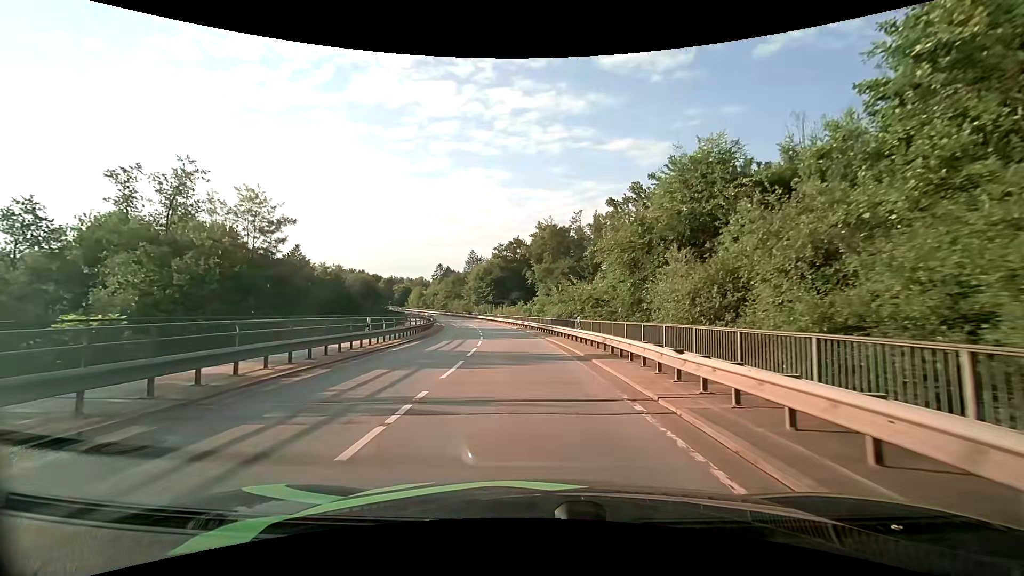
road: secondary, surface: asphalt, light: Day
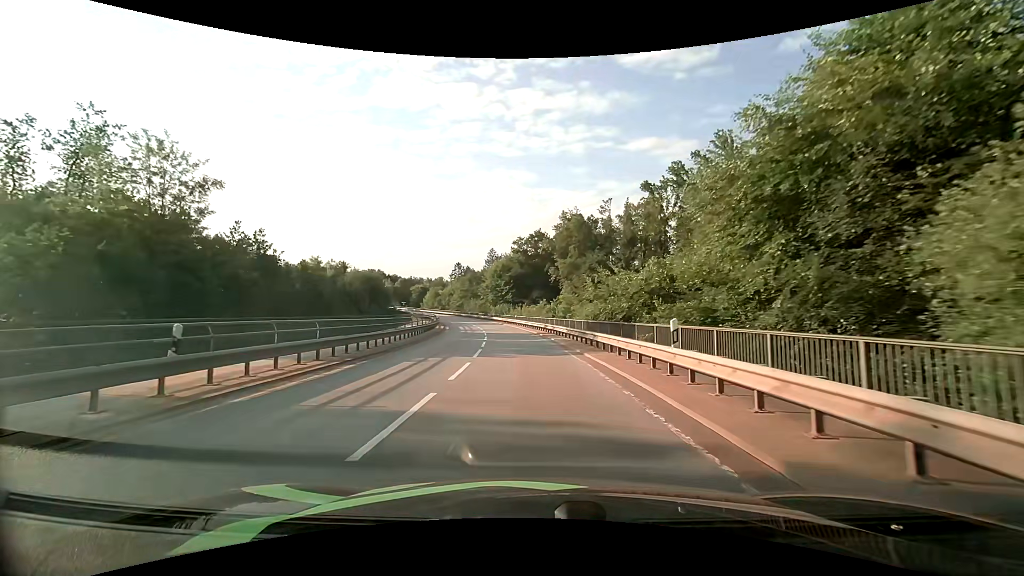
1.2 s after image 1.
(-0.4, +12.2) m; -3°
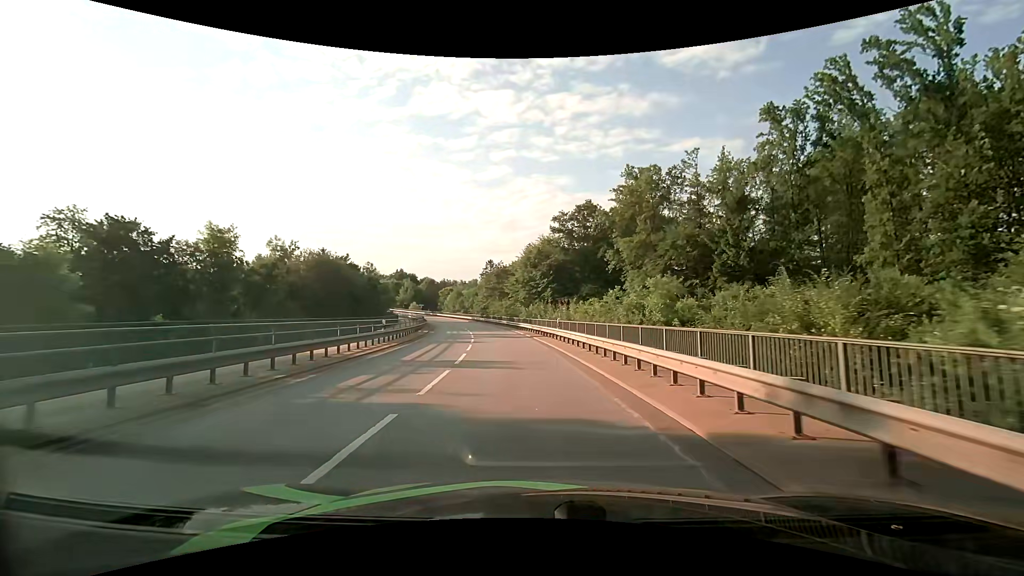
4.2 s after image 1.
(-1.3, +32.1) m; -5°
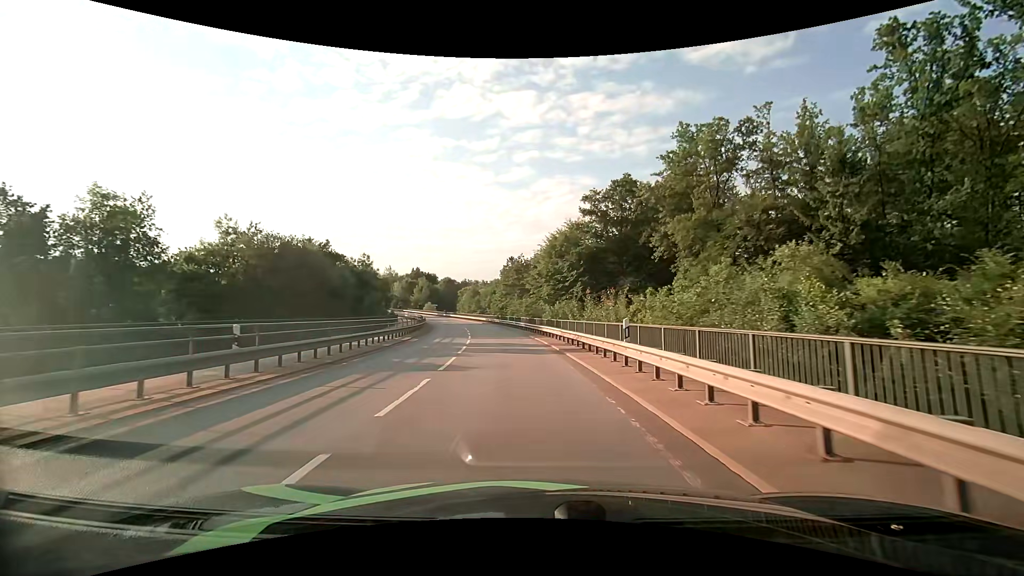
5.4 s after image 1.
(-0.3, +14.3) m; -2°
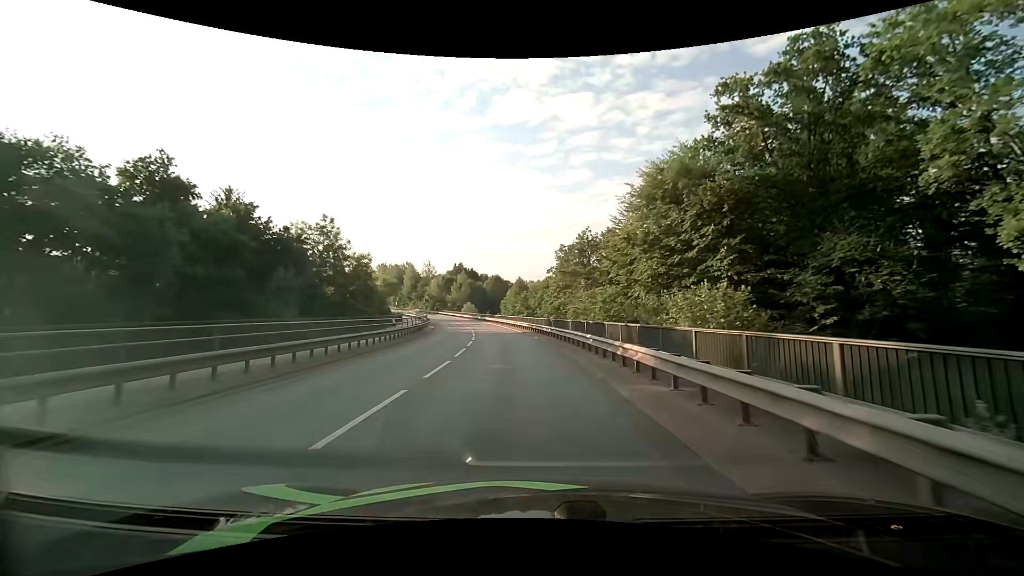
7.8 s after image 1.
(-2.0, +32.1) m; -7°
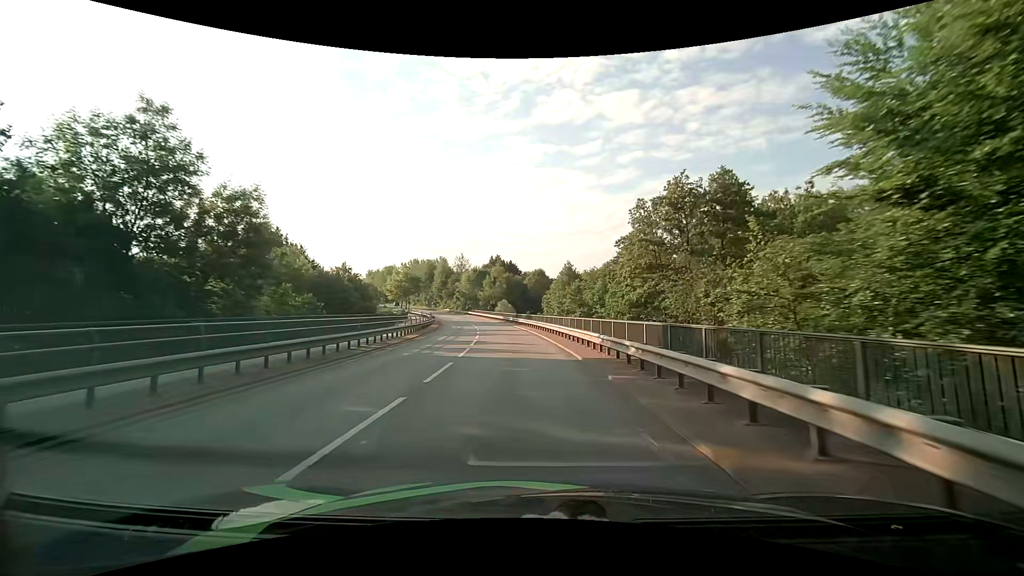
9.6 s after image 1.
(-1.1, +25.4) m; -5°
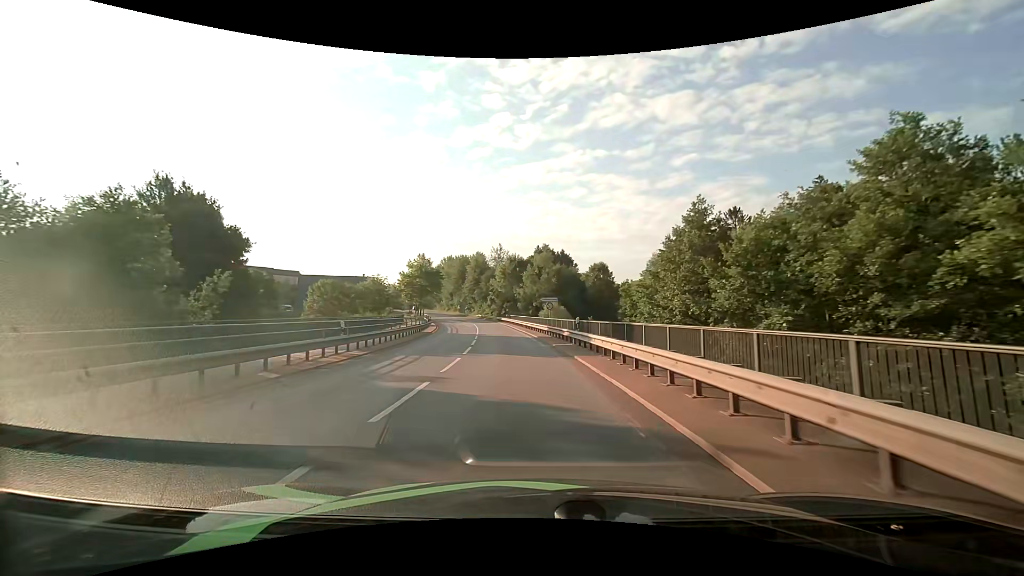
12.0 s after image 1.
(-1.8, +34.2) m; -6°
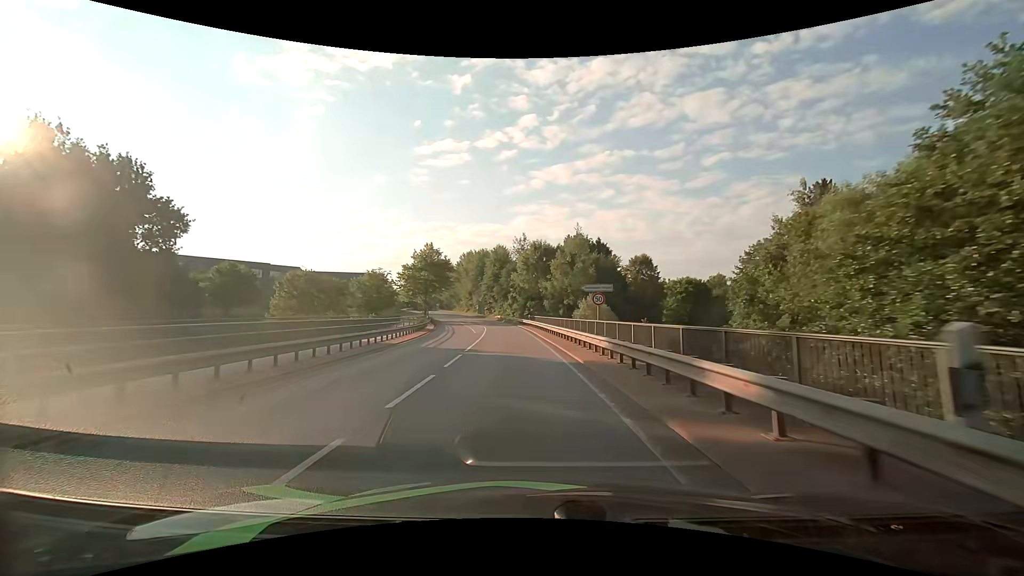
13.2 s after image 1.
(-0.5, +17.2) m; -3°
(0, +10) (-1, +20) (-1, +30) (-2, +40) (-3, +50) (-4, +60) (-6, +70) (-8, +80) (-10, +89) (-12, +99) m
